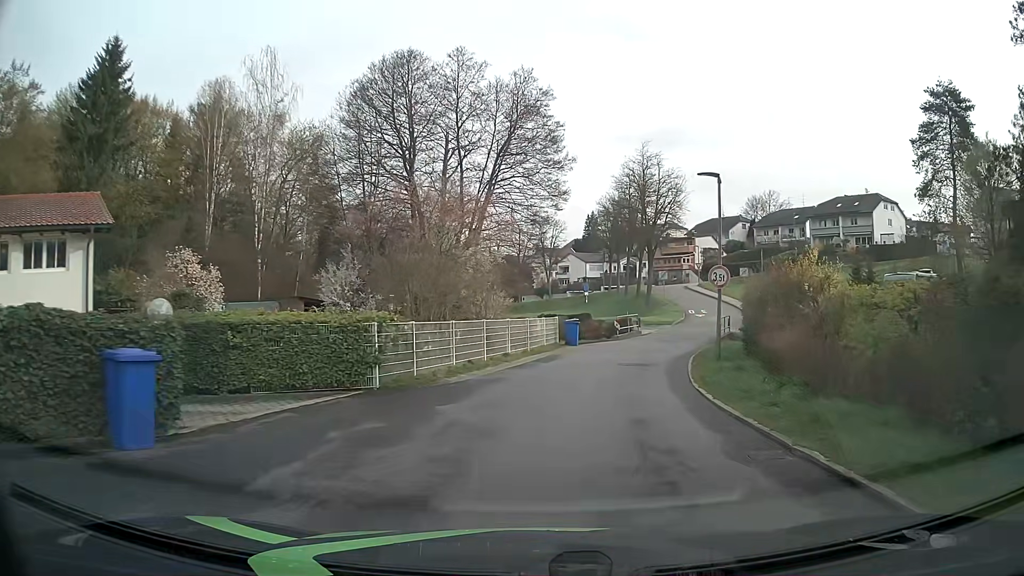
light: Day
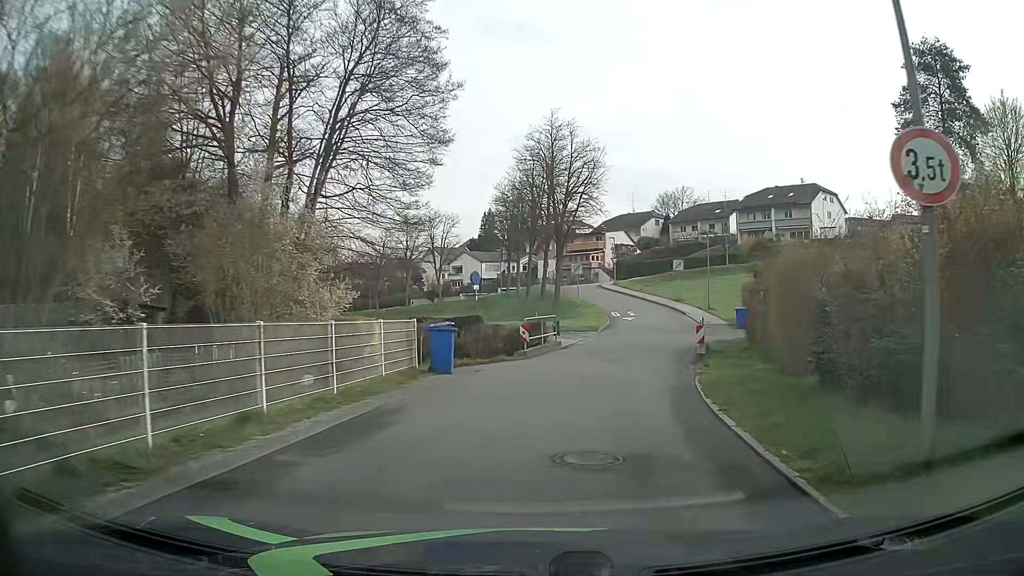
(+1.0, +13.4) m; +9°
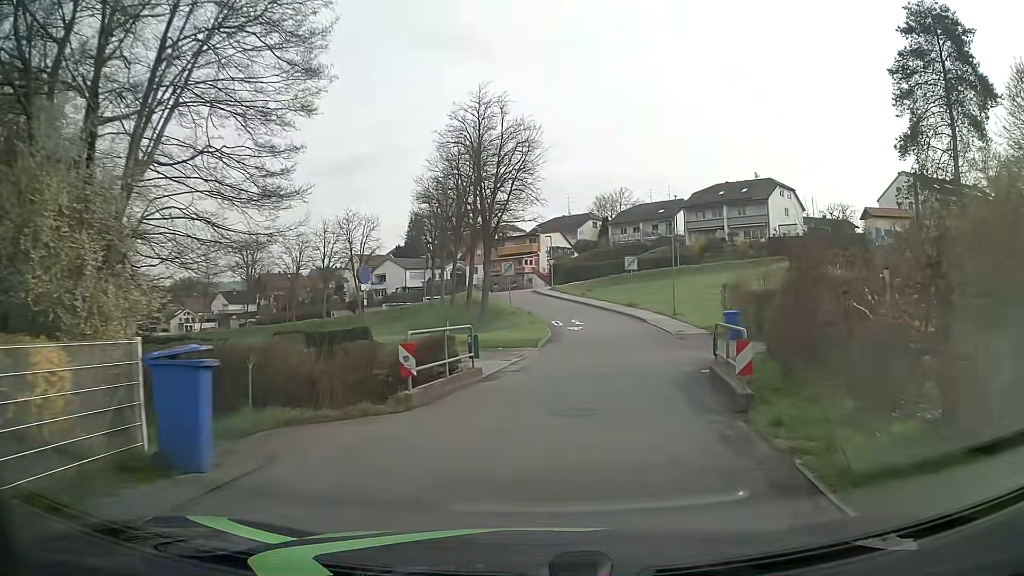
(+0.4, +9.2) m; +5°
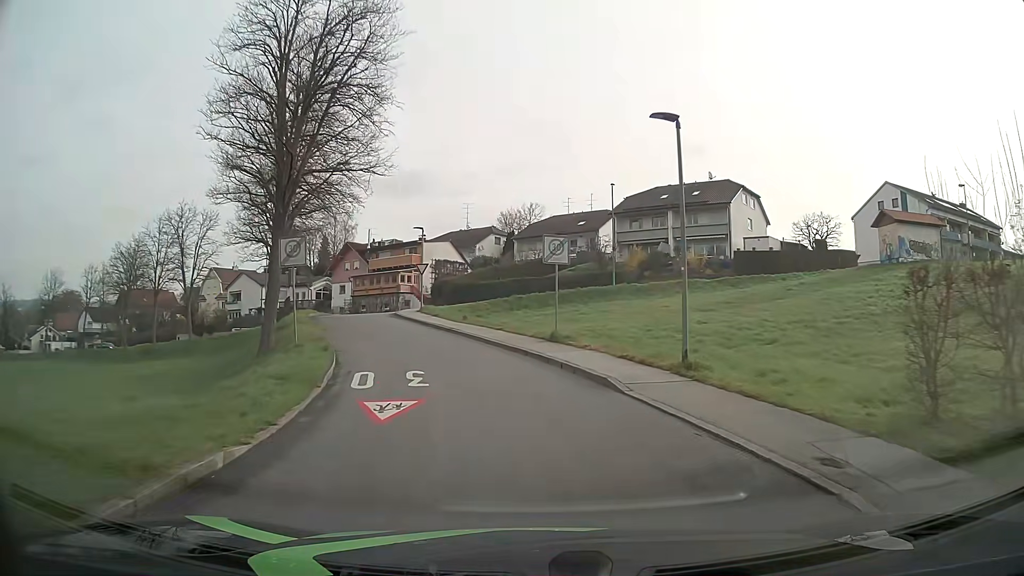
(+2.4, +23.1) m; +8°
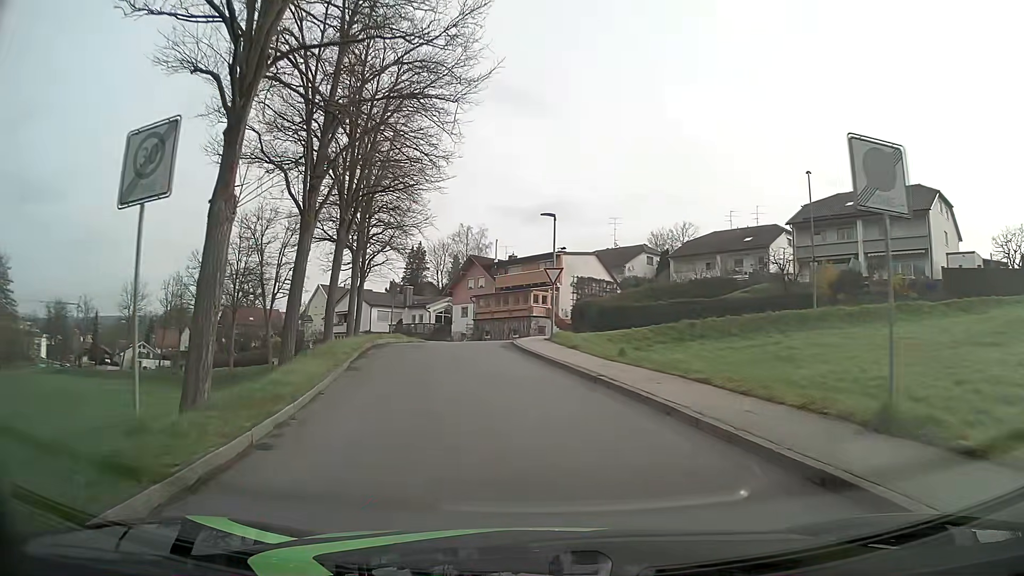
(-1.3, +13.8) m; -12°
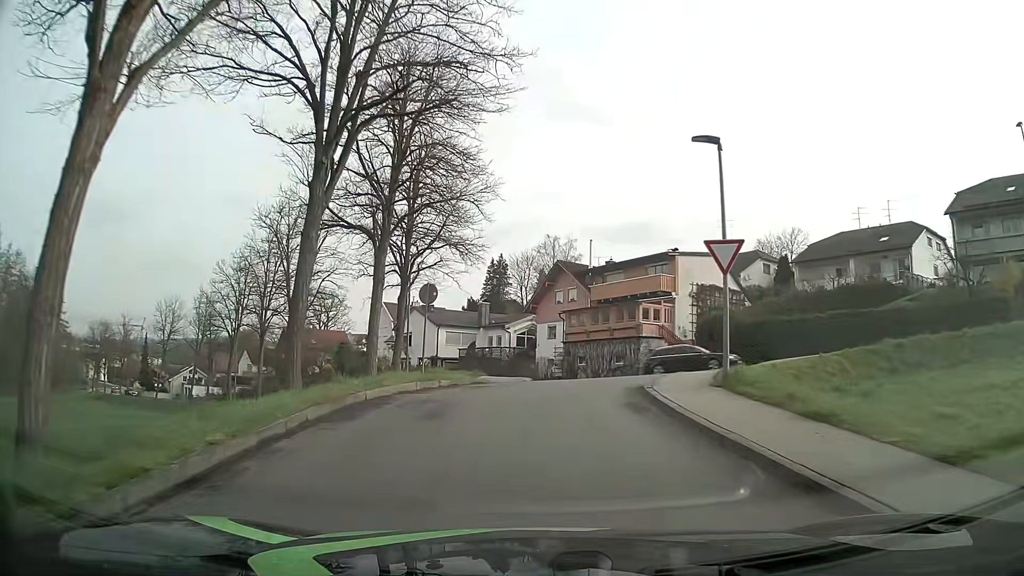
(-1.1, +13.5) m; -8°
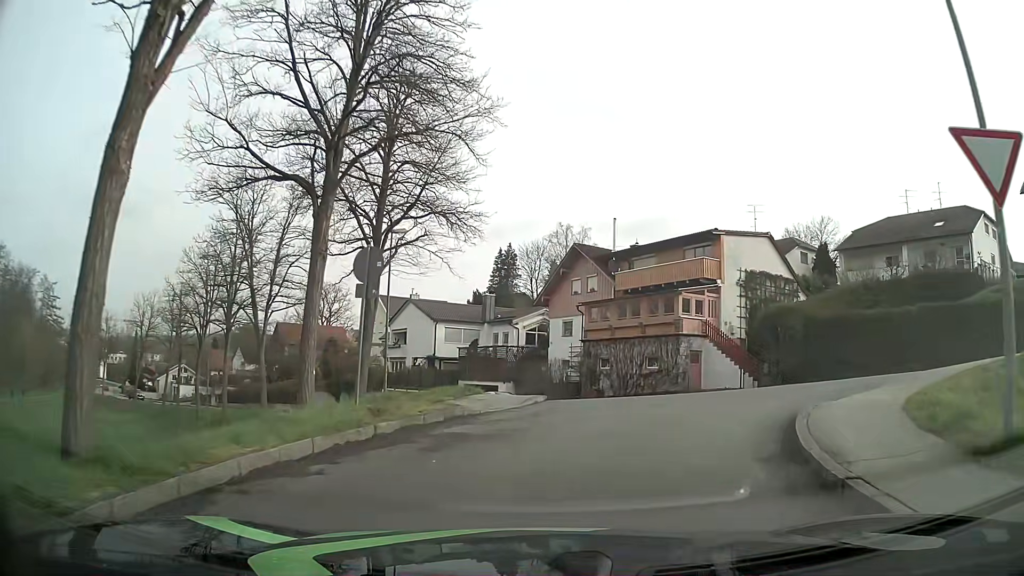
(-0.1, +8.1) m; -1°
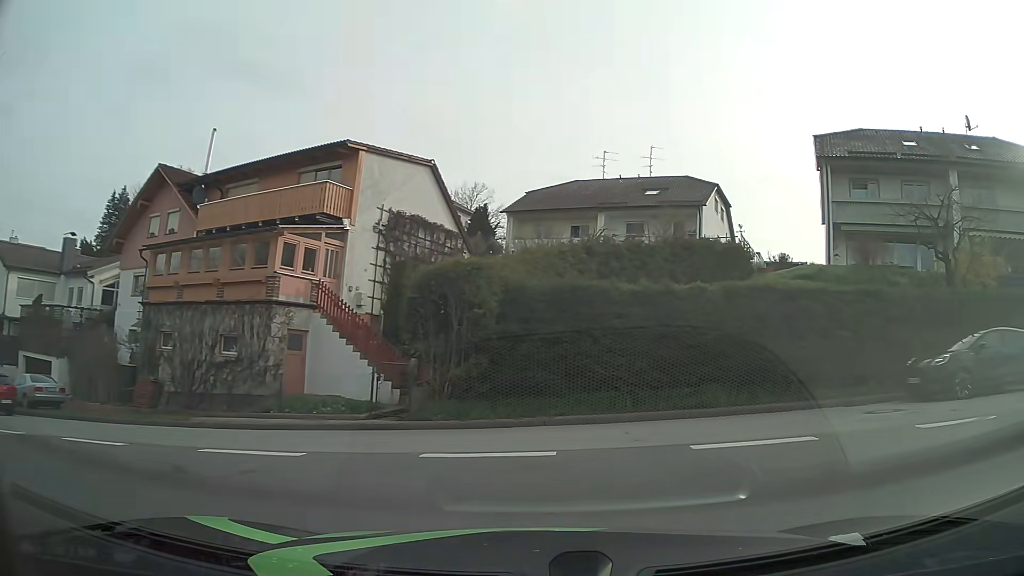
(+2.5, +12.5) m; +31°
